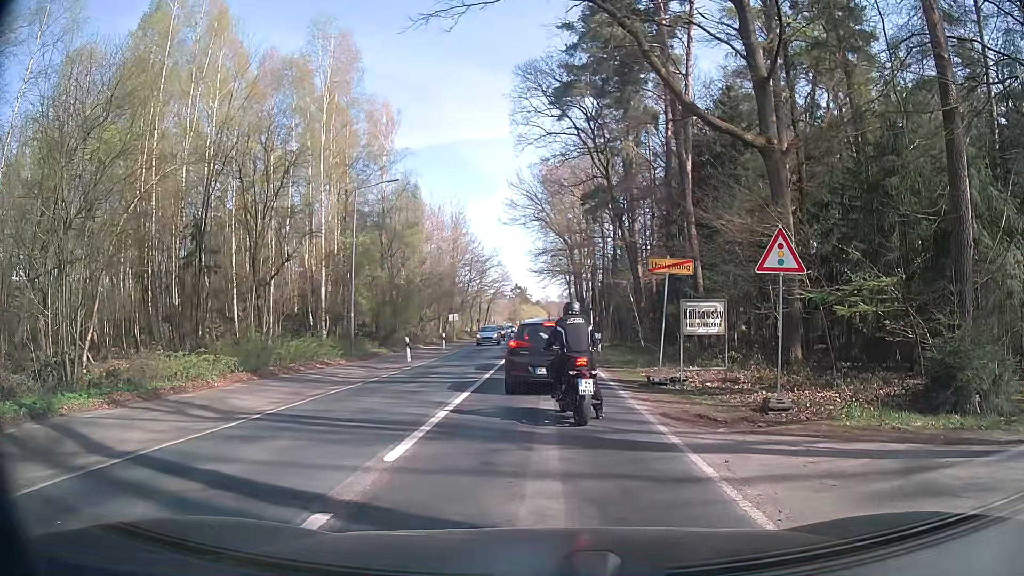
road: secondary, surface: asphalt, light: Day
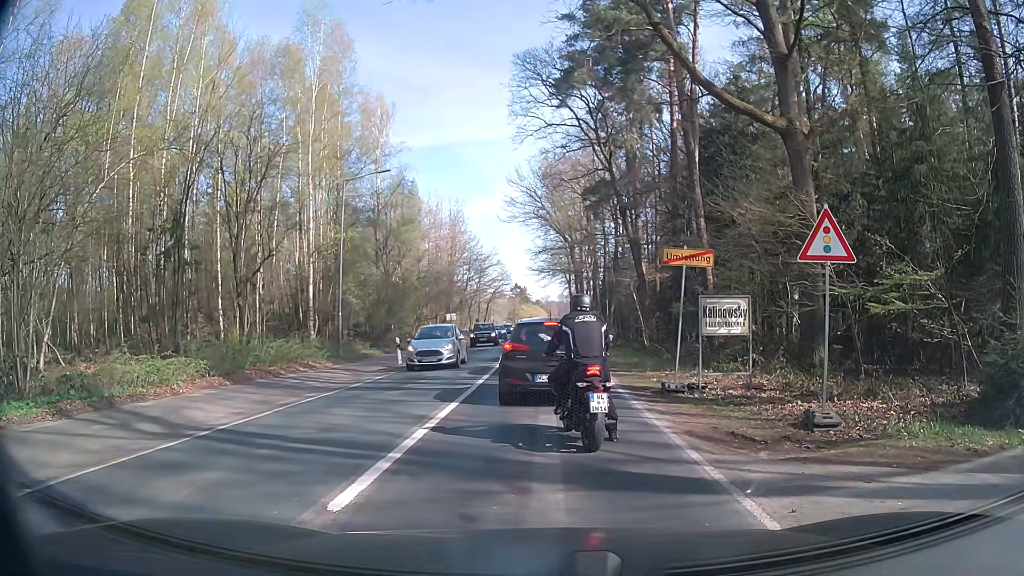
(0.0, +1.8) m; 0°
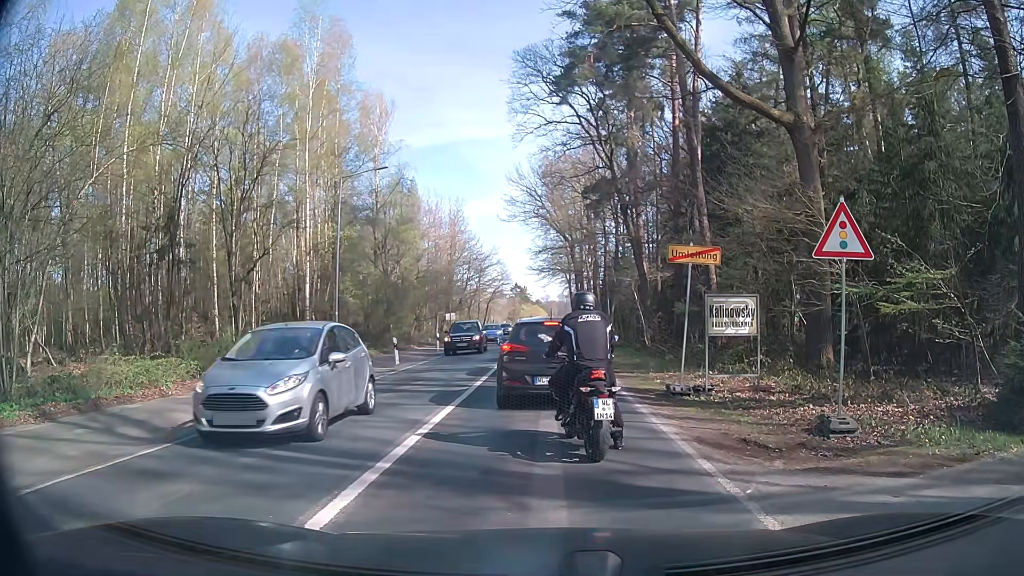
(0.0, +0.5) m; 0°
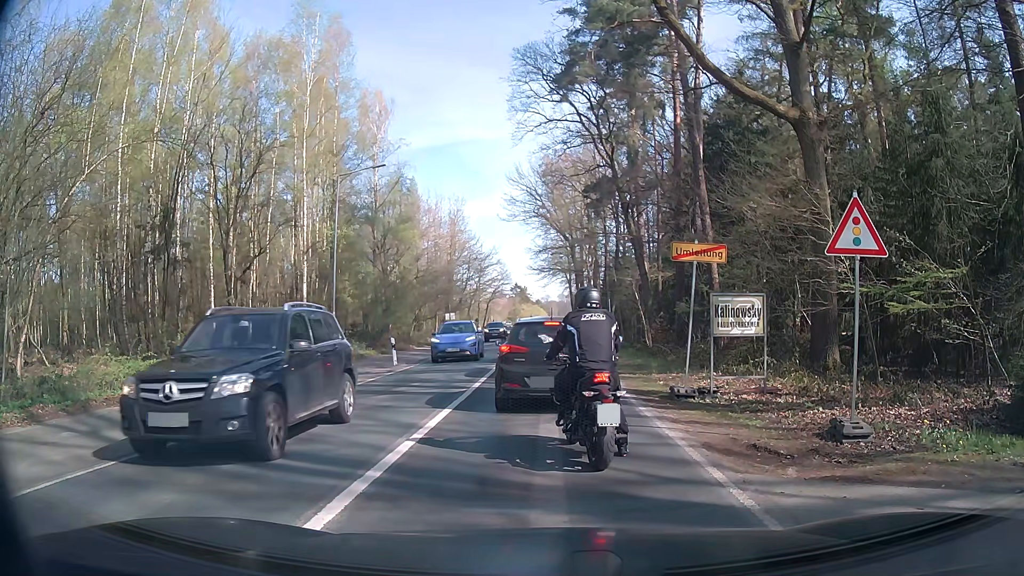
(0.0, +0.4) m; 0°
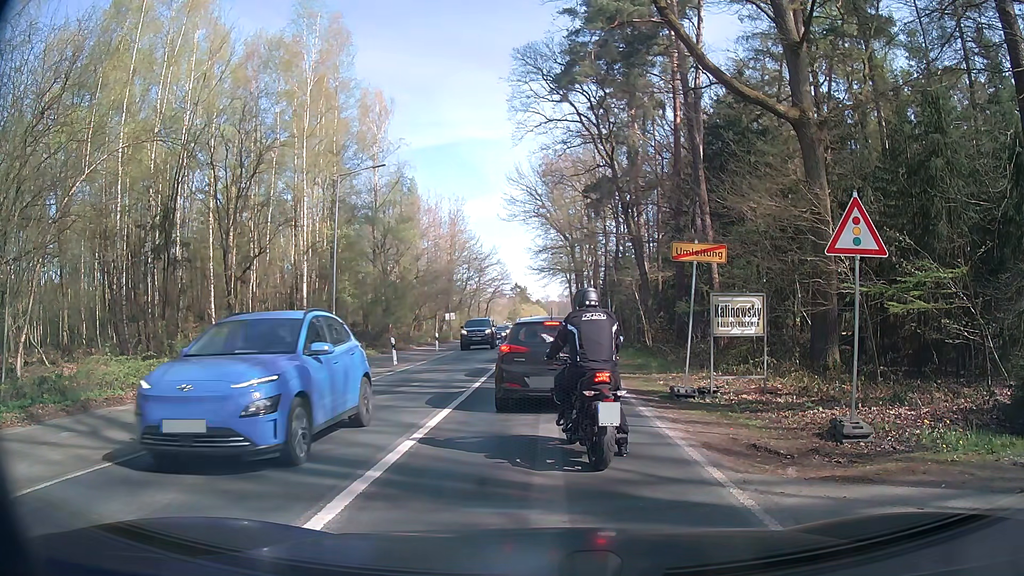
(0.0, 0.0) m; 0°
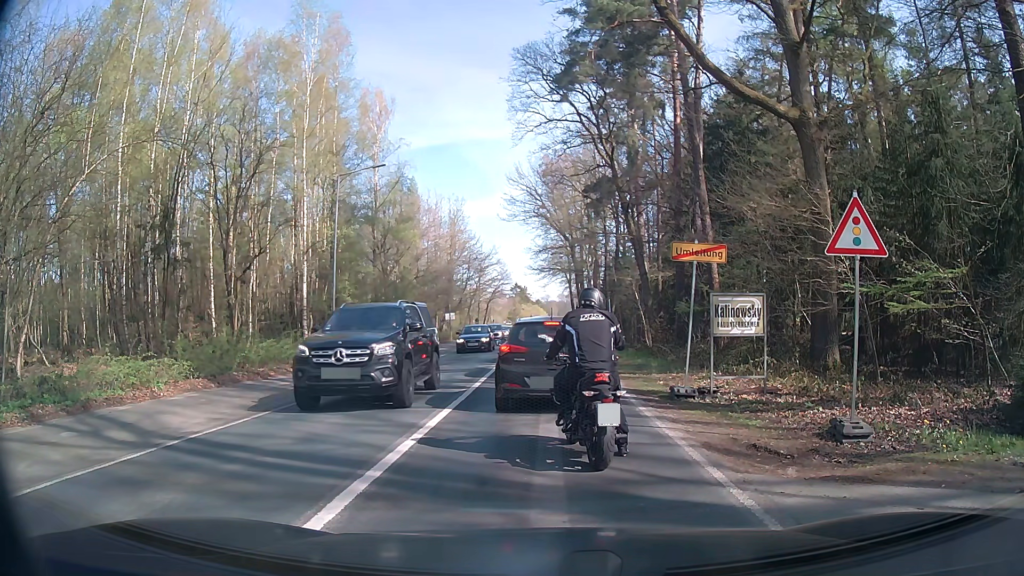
(0.0, 0.0) m; 0°
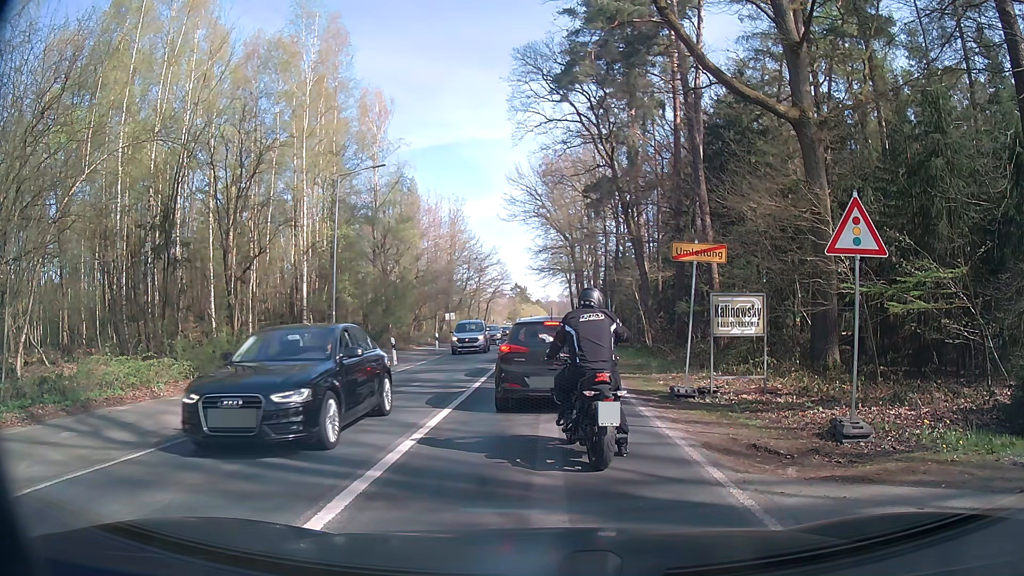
(0.0, 0.0) m; 0°
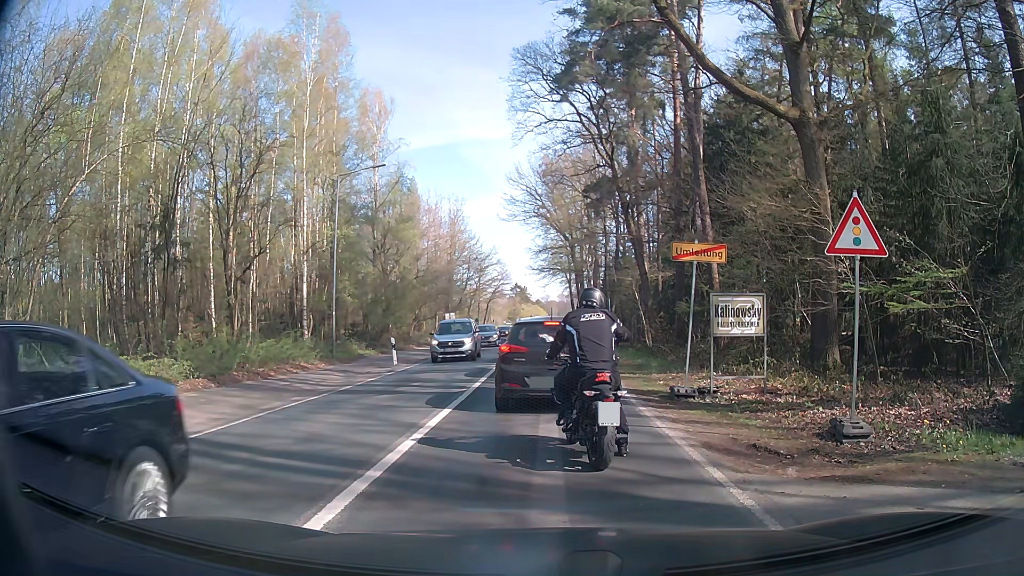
(0.0, 0.0) m; 0°
